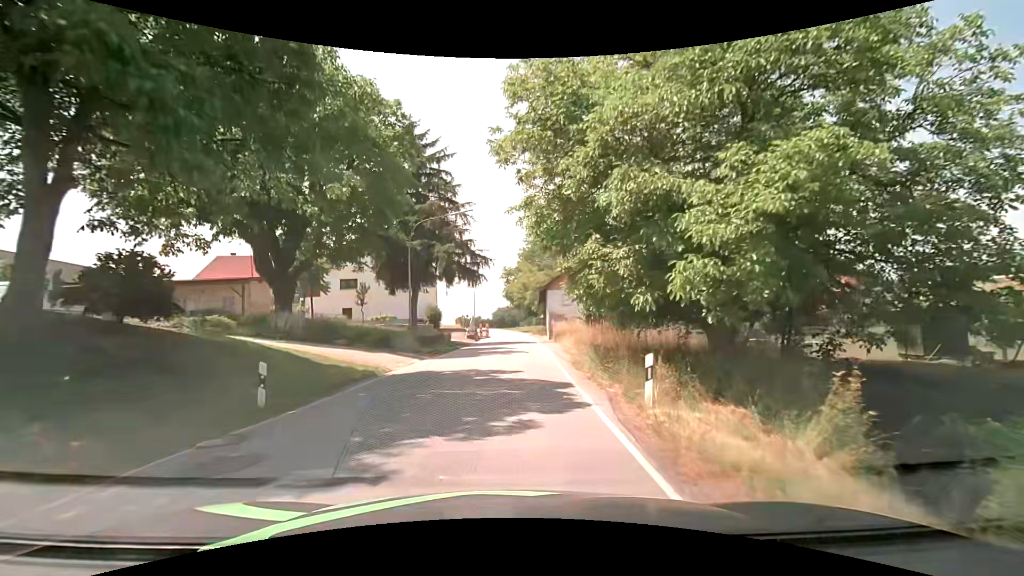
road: secondary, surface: asphalt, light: Day
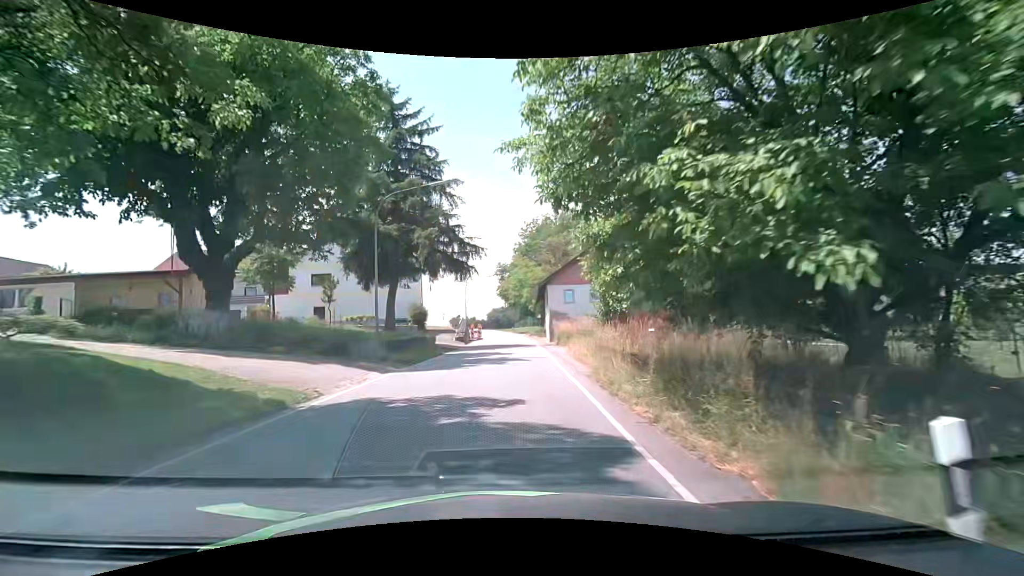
(0.0, +6.1) m; 0°
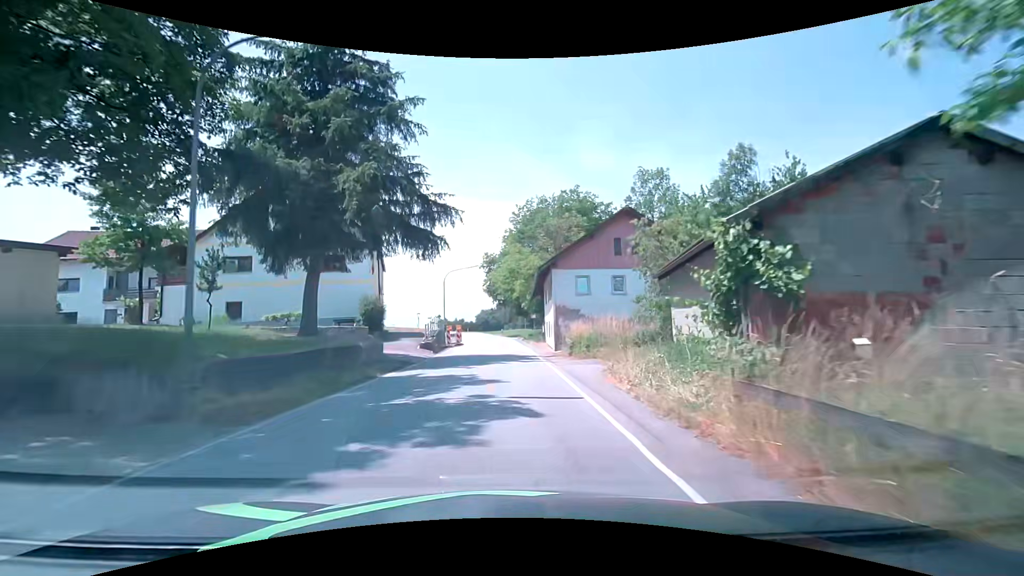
(+0.1, +12.2) m; 0°
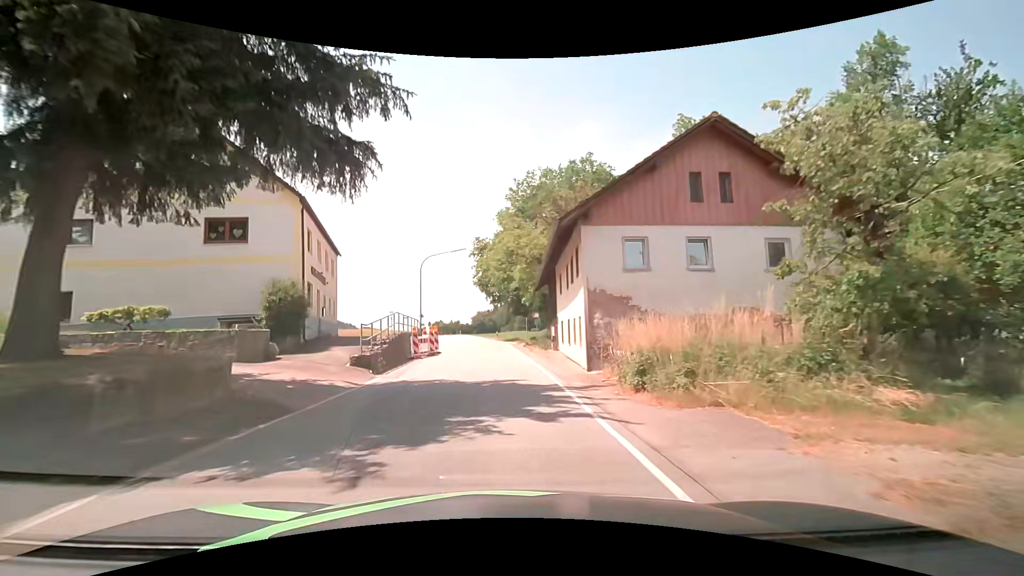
(+0.3, +12.4) m; +1°
(0, +10) (0, +20) (-1, +30) (-2, +40) (-3, +50) (-4, +60) (-5, +70) (-7, +80) (-9, +89) (-10, +99) m
